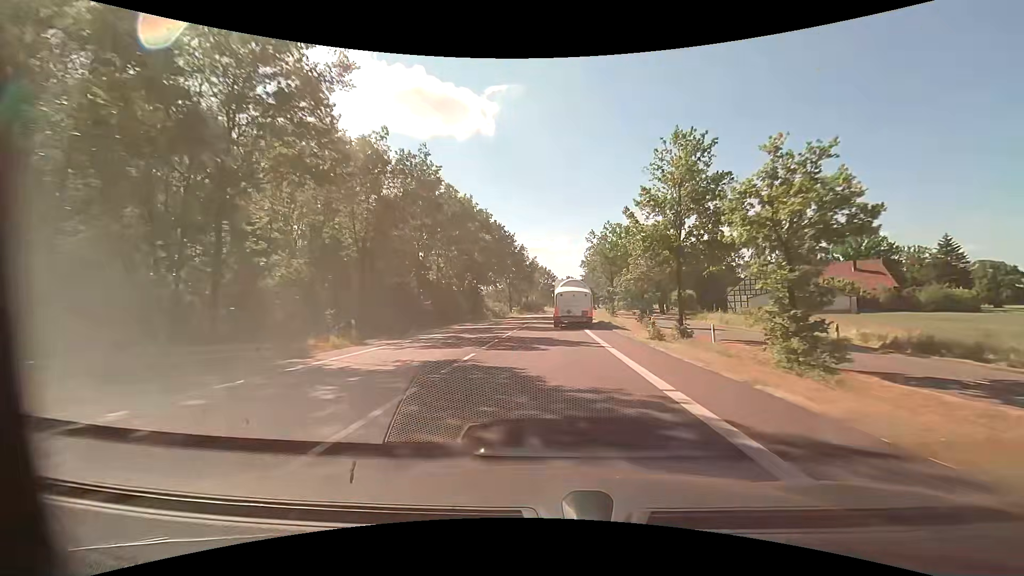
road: primary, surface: asphalt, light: Day
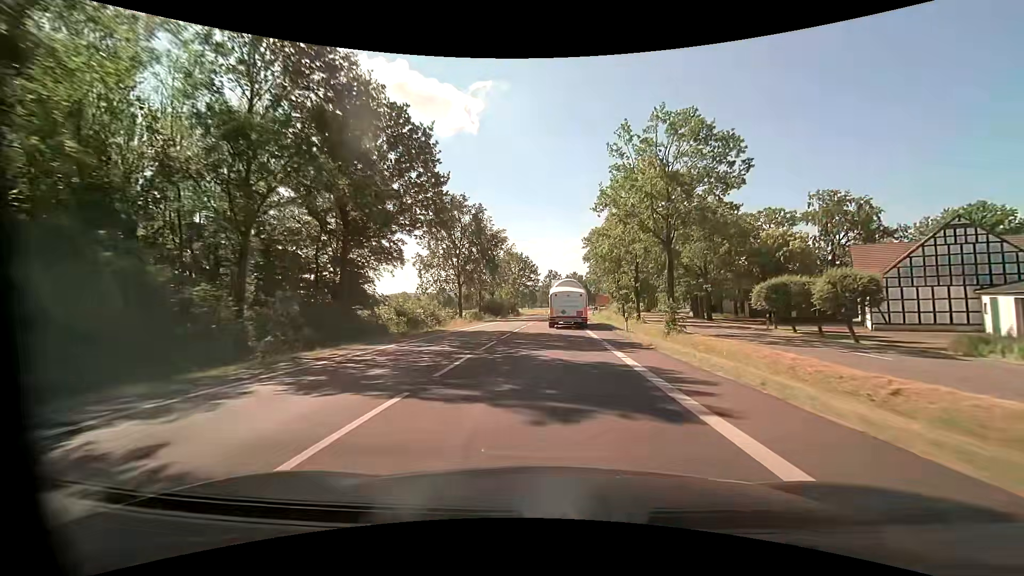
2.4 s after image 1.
(+1.0, +42.4) m; +3°
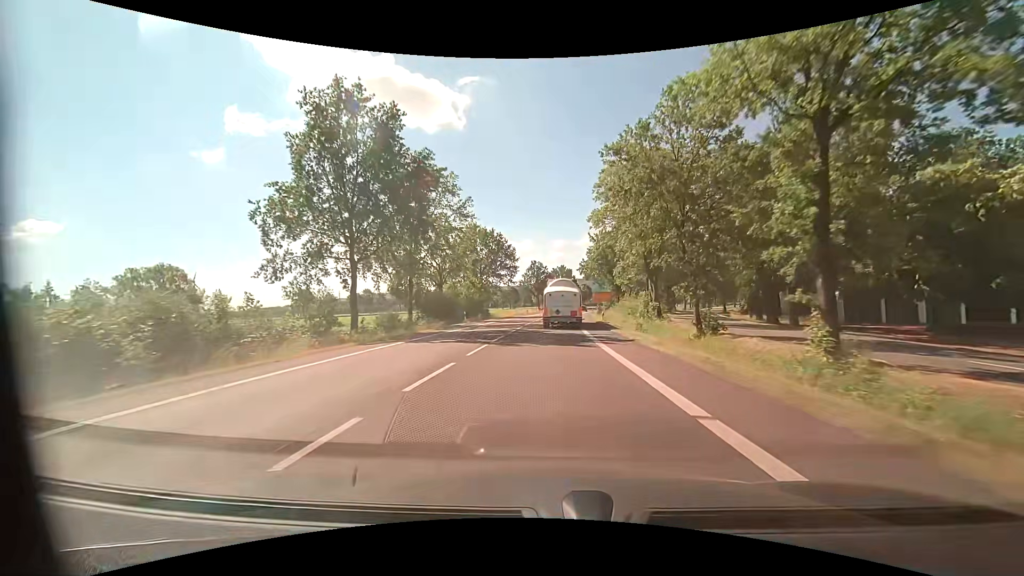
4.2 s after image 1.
(+0.5, +31.6) m; +2°
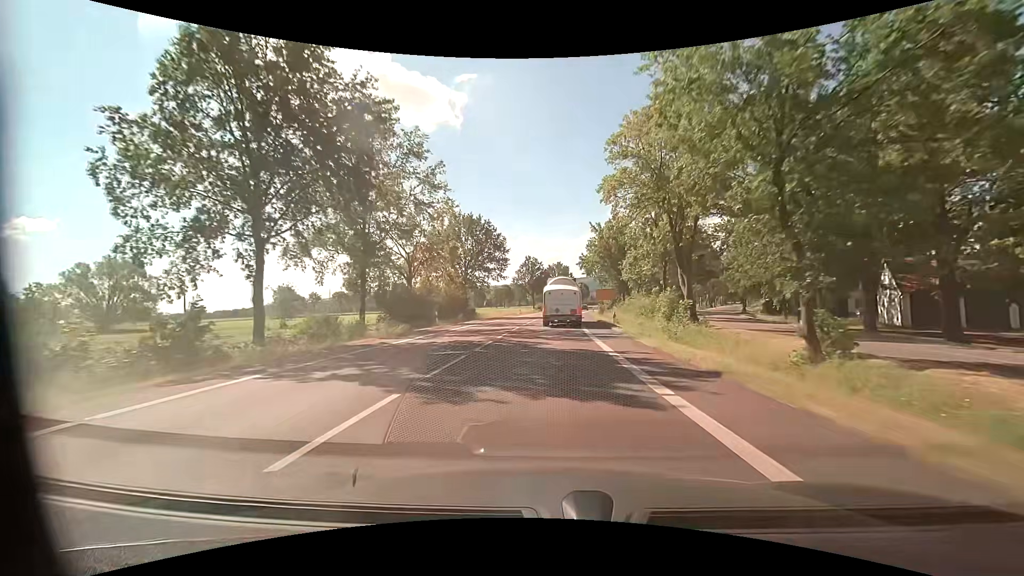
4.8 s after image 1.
(0.0, +10.5) m; 0°
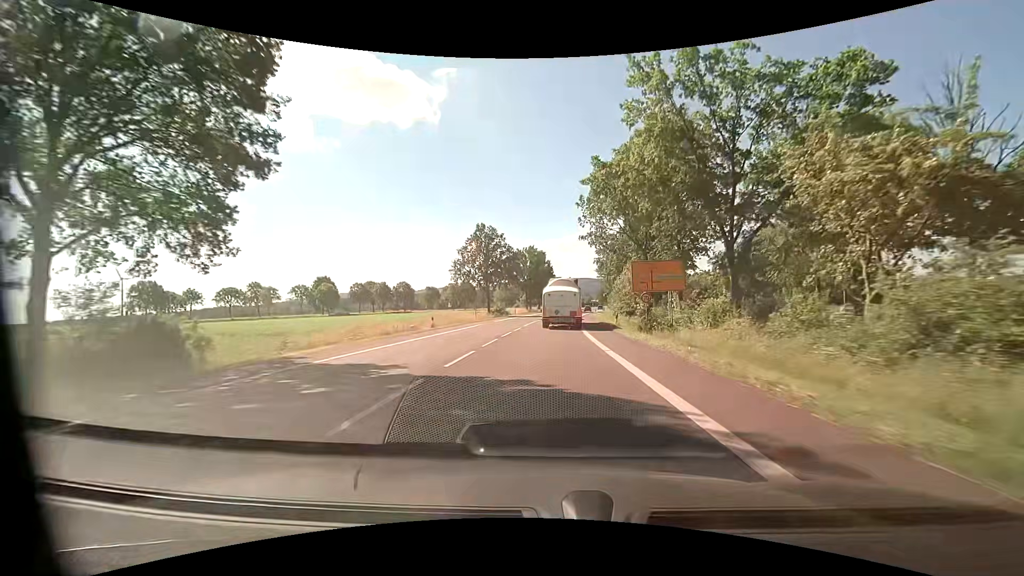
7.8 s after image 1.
(+1.6, +52.1) m; +3°
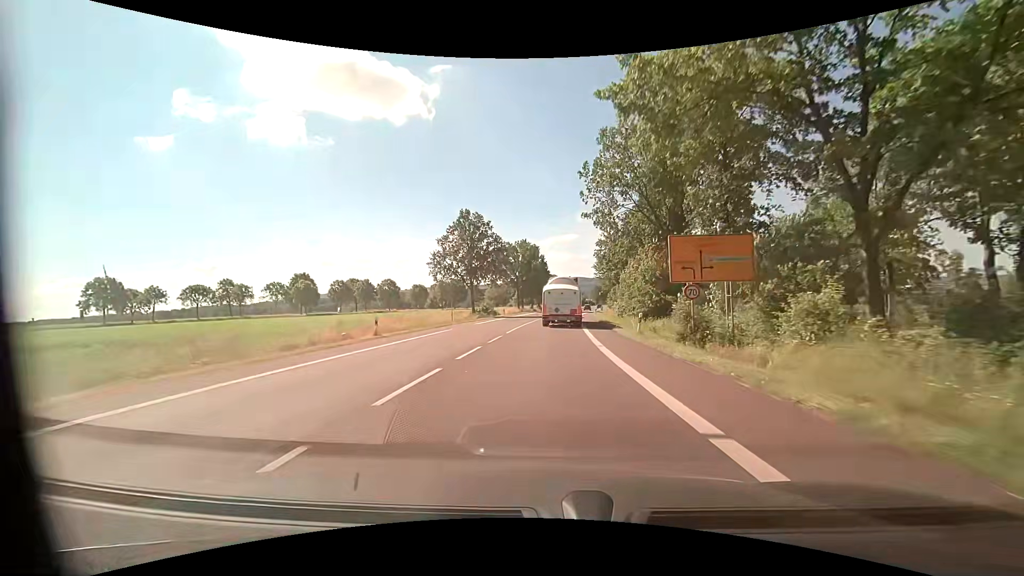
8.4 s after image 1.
(+0.1, +10.4) m; +1°
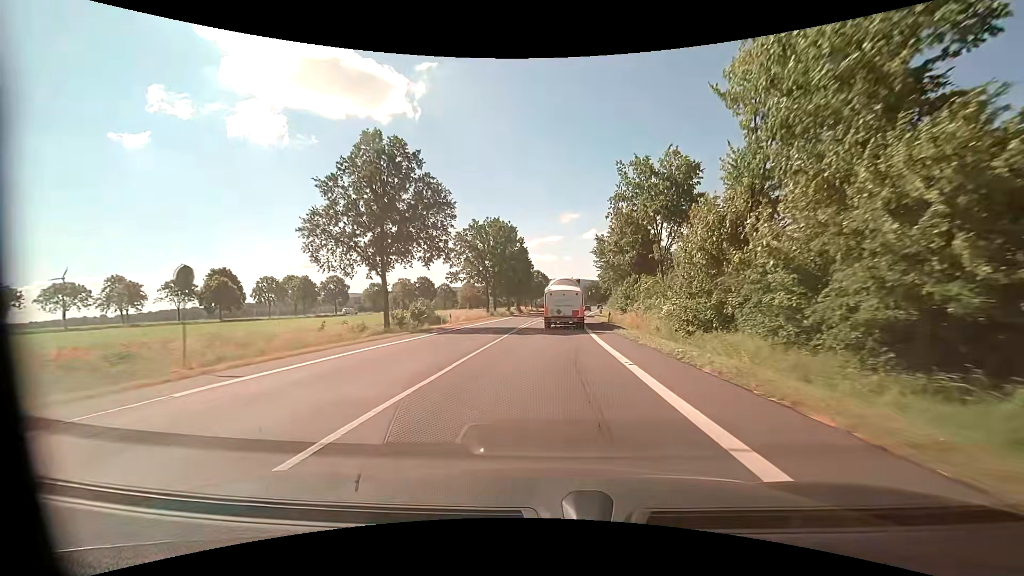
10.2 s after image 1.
(+0.6, +30.9) m; +2°
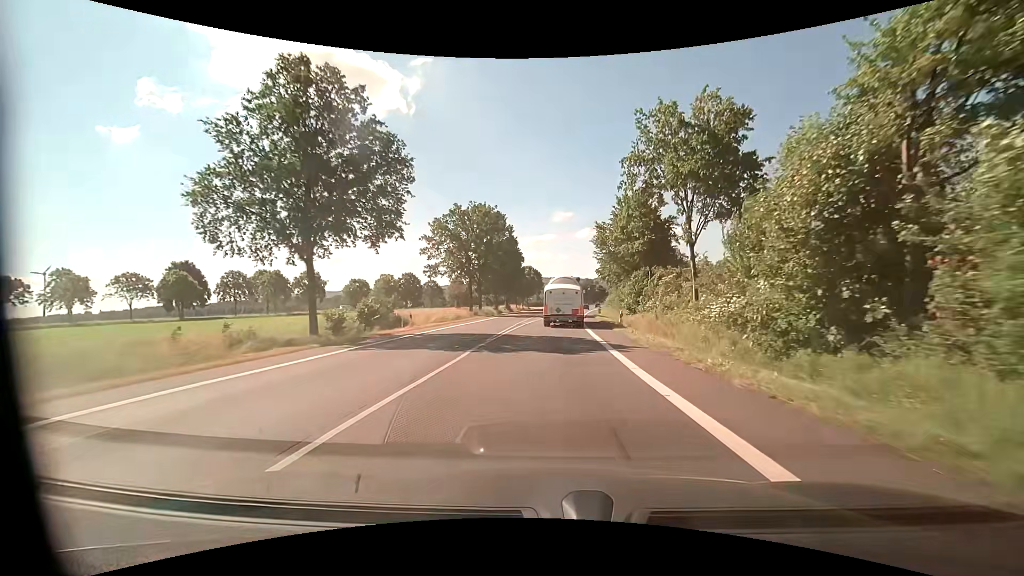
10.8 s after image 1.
(+0.1, +10.3) m; +1°
(0, +10) (0, +20) (+1, +30) (+1, +40) (+2, +50) (+3, +60) (+3, +70) (+4, +80) (+5, +90) (+6, +100) m
